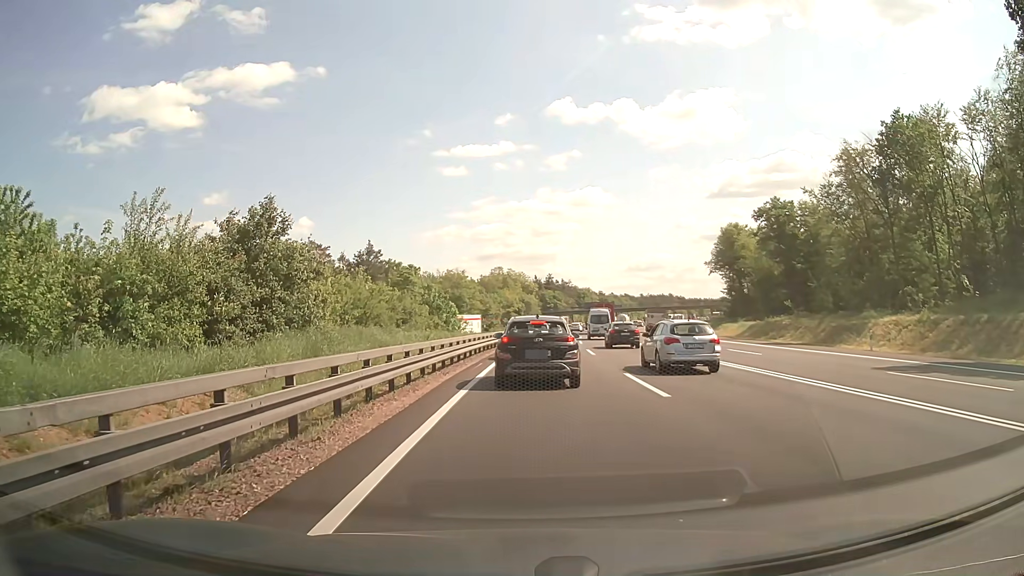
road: motorway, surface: asphalt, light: Day
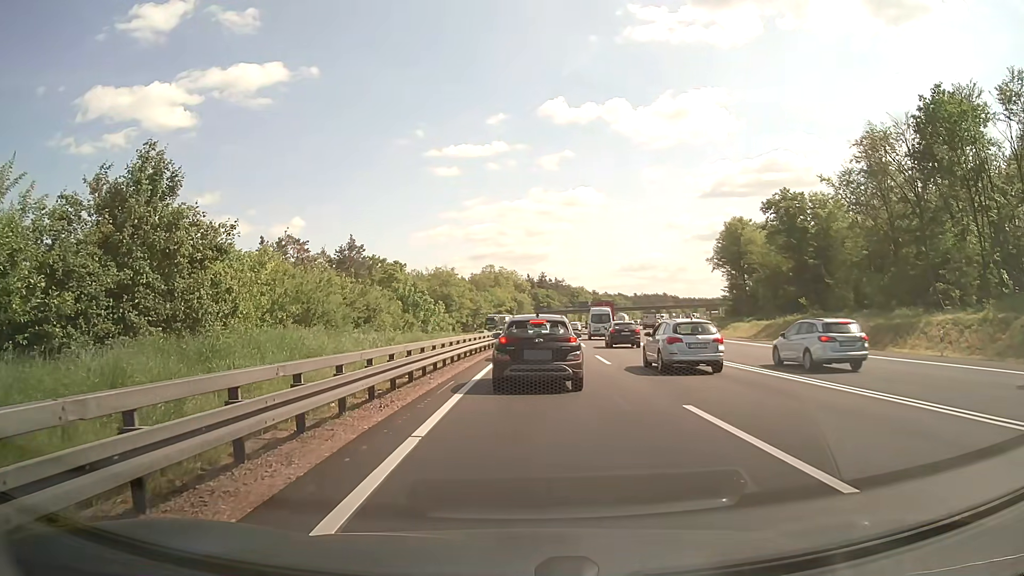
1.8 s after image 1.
(0.0, +7.8) m; 0°
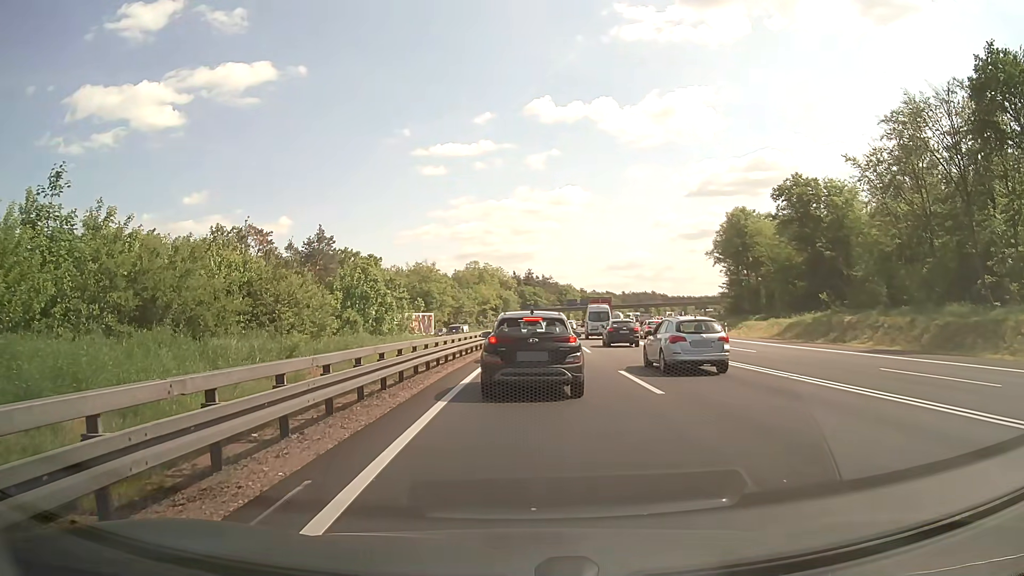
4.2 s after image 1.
(+0.2, +10.3) m; +2°
(0, +10) (0, +20) (+1, +30) (+1, +40) (+2, +50) (+2, +60) (+3, +70) (+4, +80) (+5, +90) (+6, +100) m
